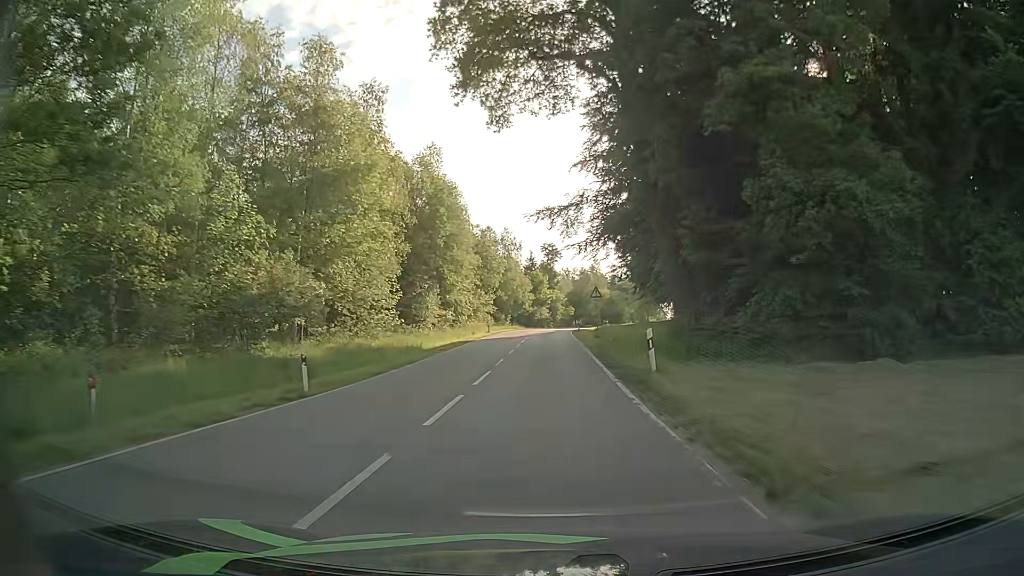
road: tertiary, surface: asphalt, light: Day
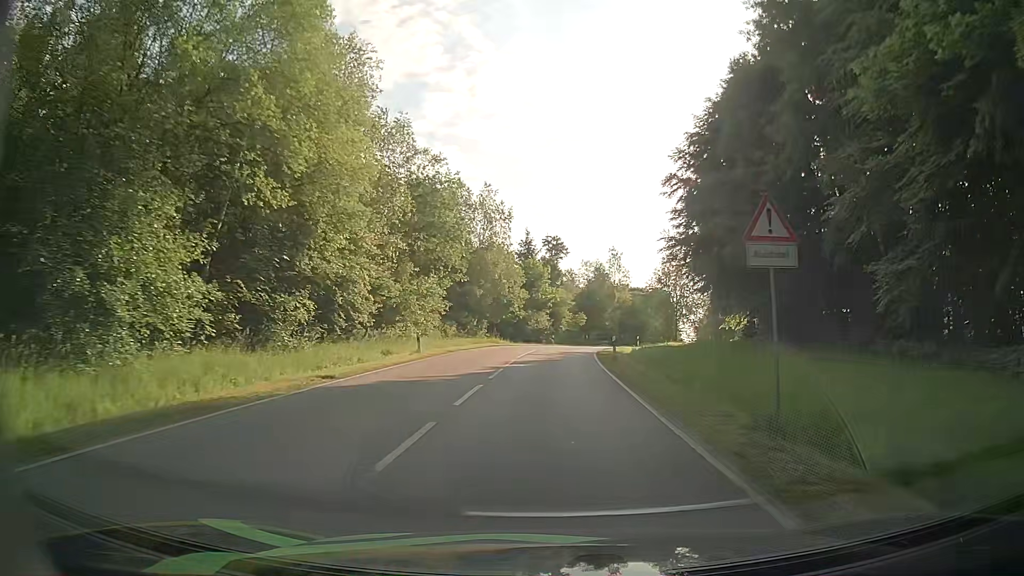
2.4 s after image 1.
(-0.1, +34.0) m; -1°
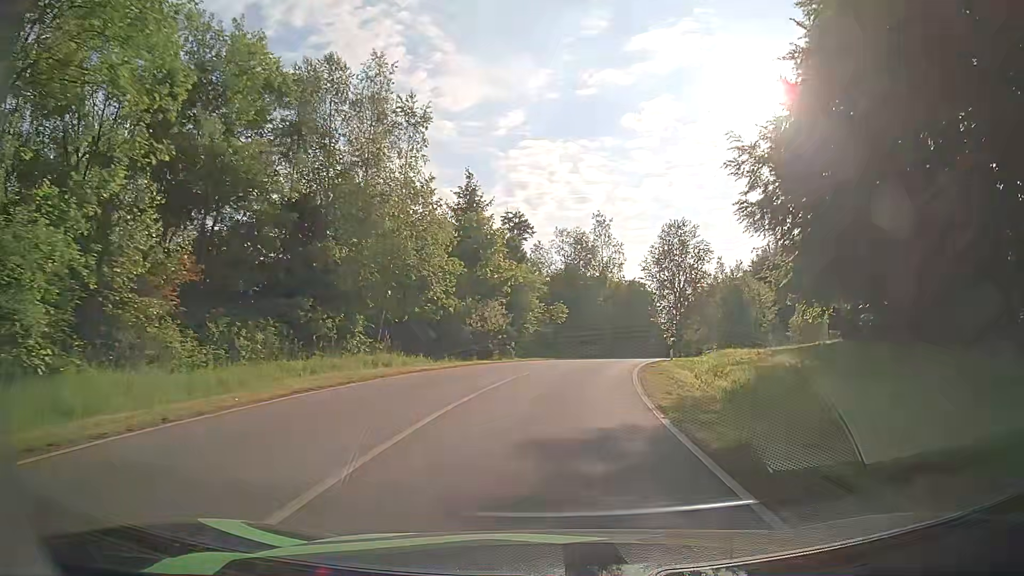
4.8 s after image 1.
(+0.8, +29.7) m; +3°
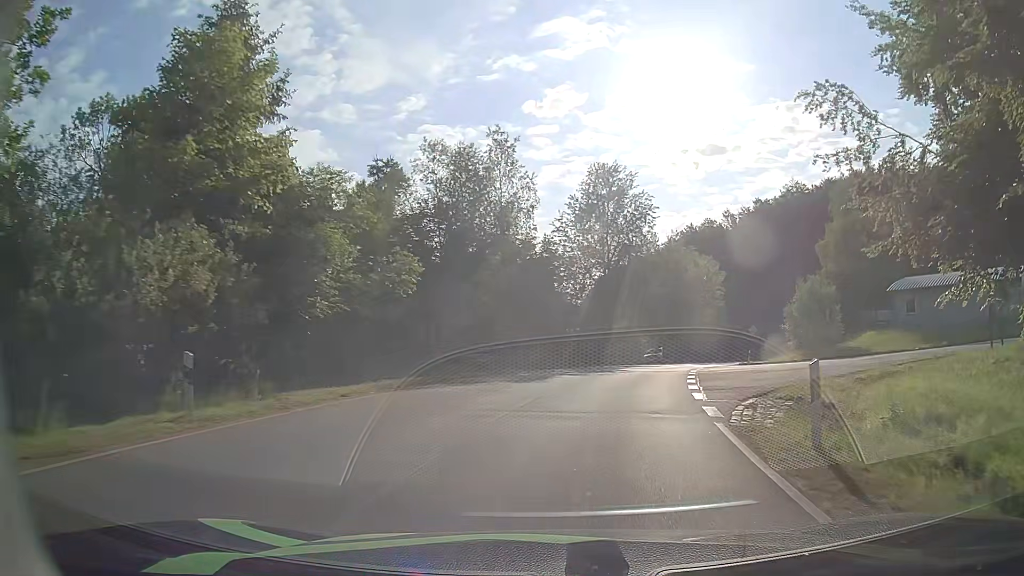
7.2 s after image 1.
(+1.7, +26.8) m; +8°
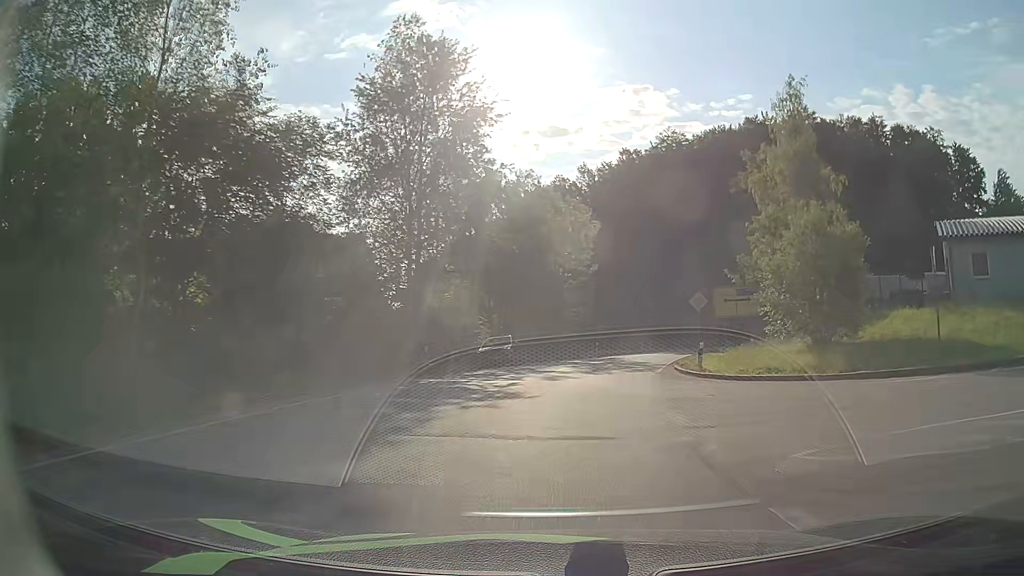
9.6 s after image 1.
(+3.7, +25.6) m; +15°
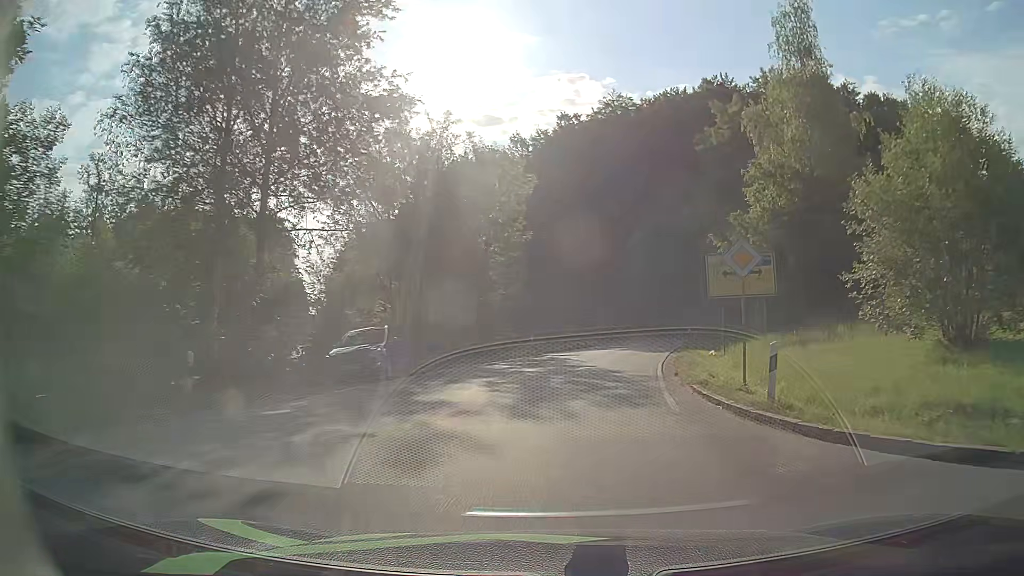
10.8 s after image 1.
(+0.7, +13.3) m; +6°
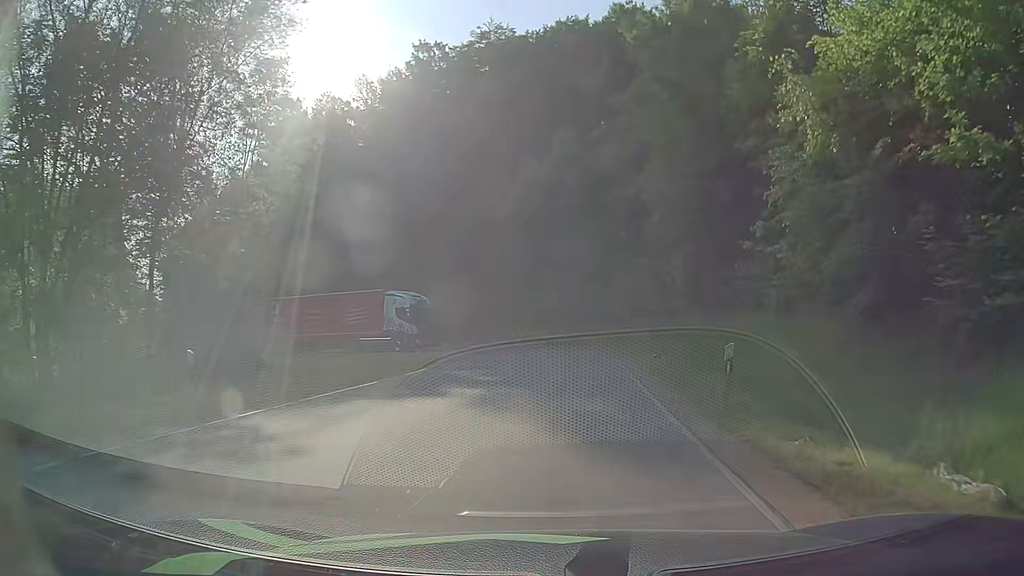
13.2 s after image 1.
(+2.2, +24.2) m; +11°
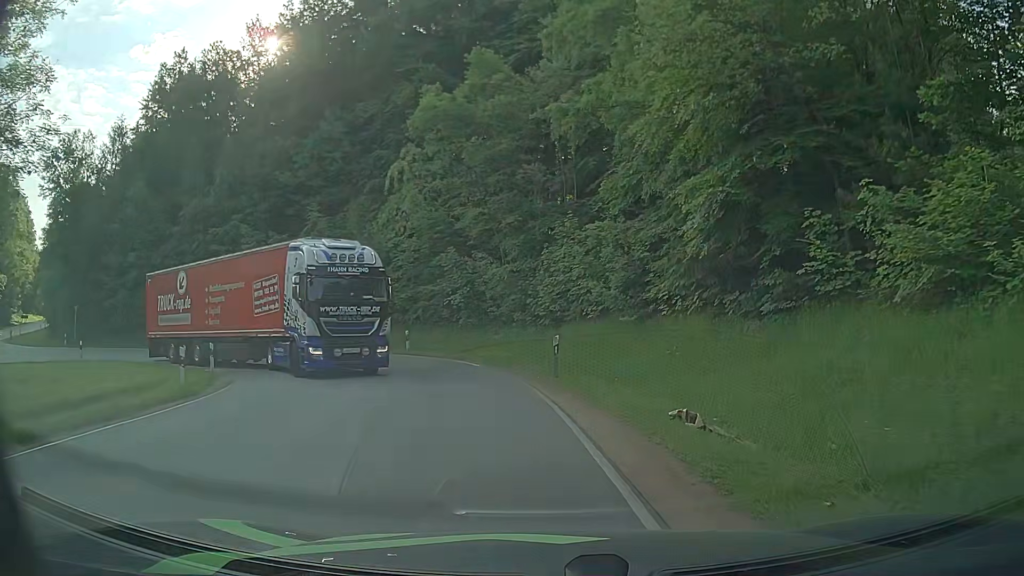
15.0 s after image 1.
(+0.9, +15.0) m; +6°
(0, +10) (-2, +20) (-6, +29) (-14, +36) (-23, +39) (-33, +40) (-43, +41) (-52, +44) (-59, +51) (-65, +59) m
